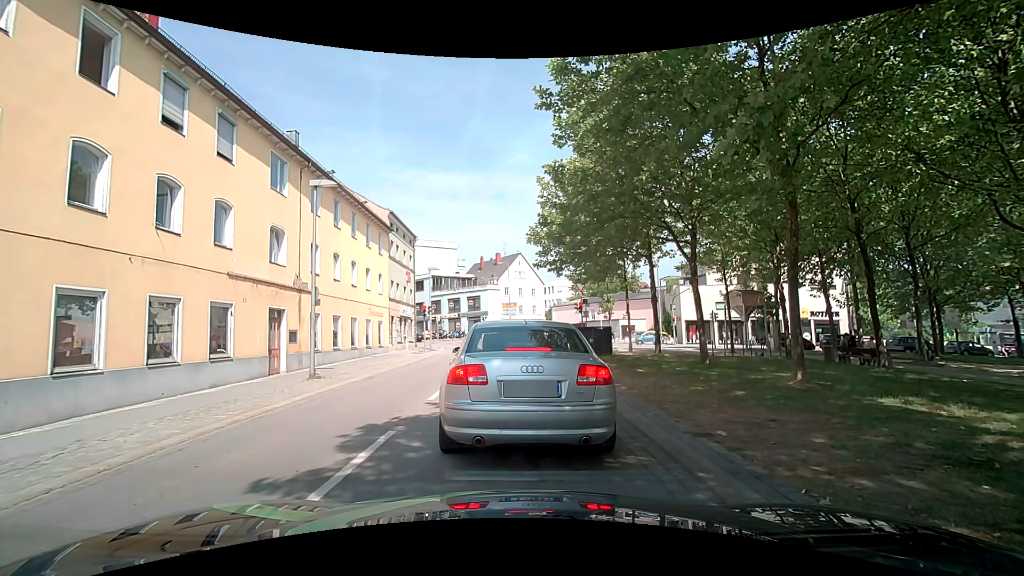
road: tertiary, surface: asphalt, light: Day
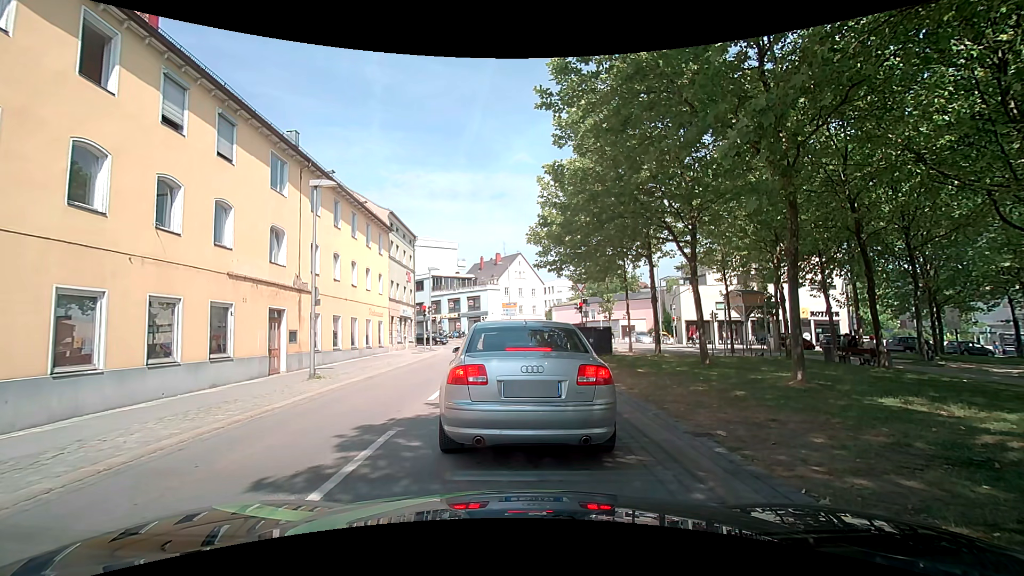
(0.0, 0.0) m; 0°
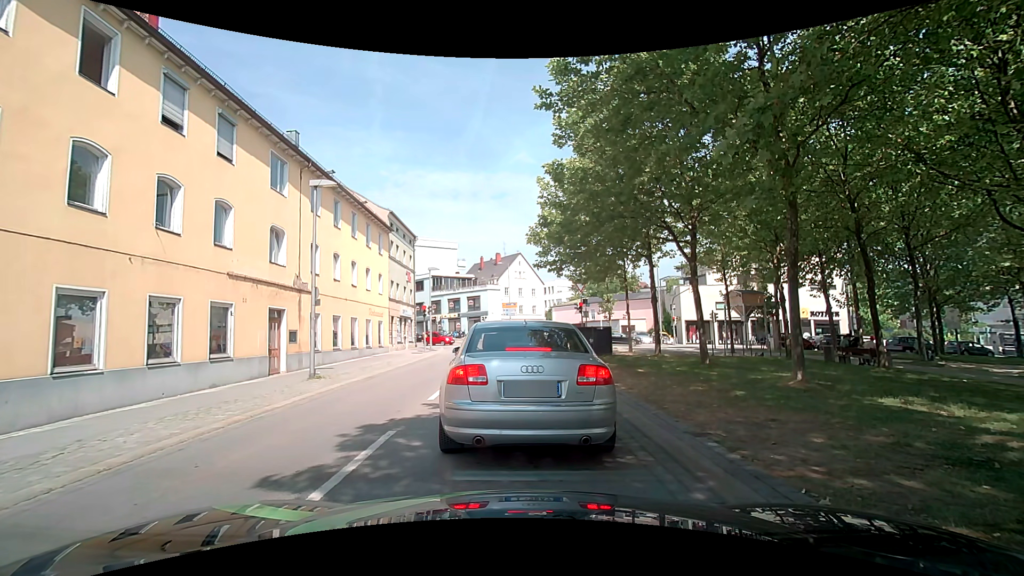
(0.0, 0.0) m; 0°
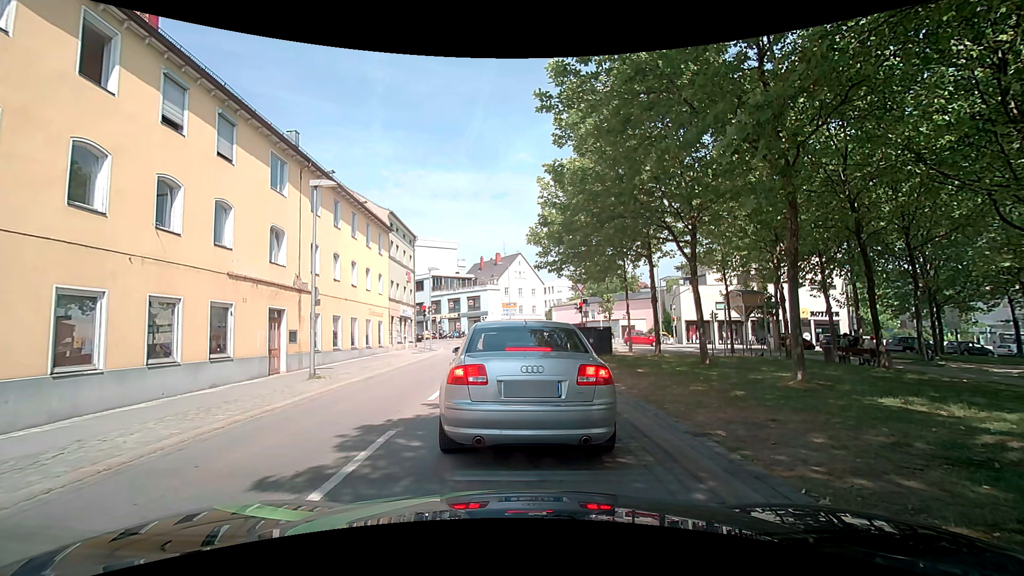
(0.0, 0.0) m; 0°
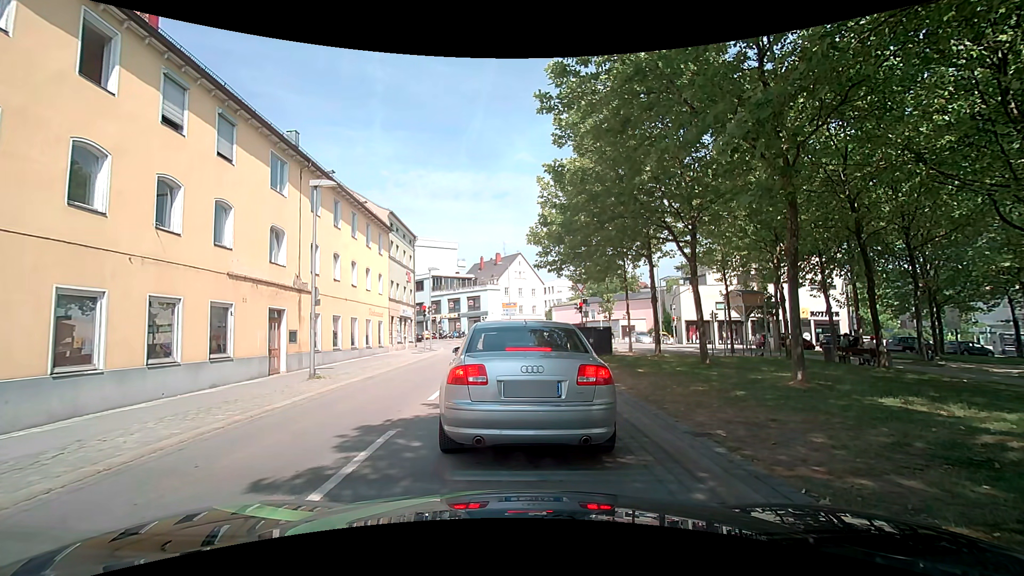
(0.0, 0.0) m; 0°
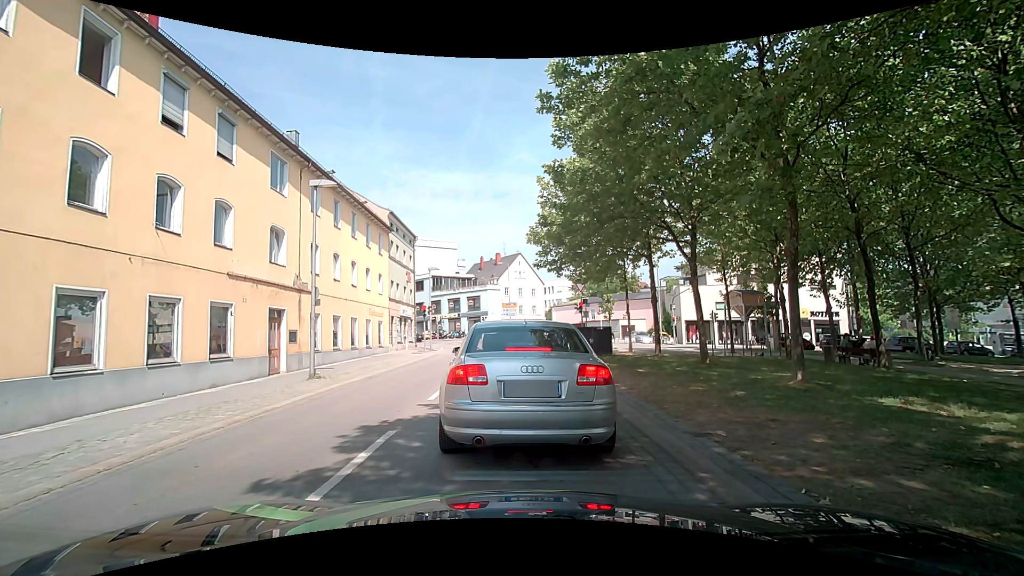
(0.0, 0.0) m; 0°
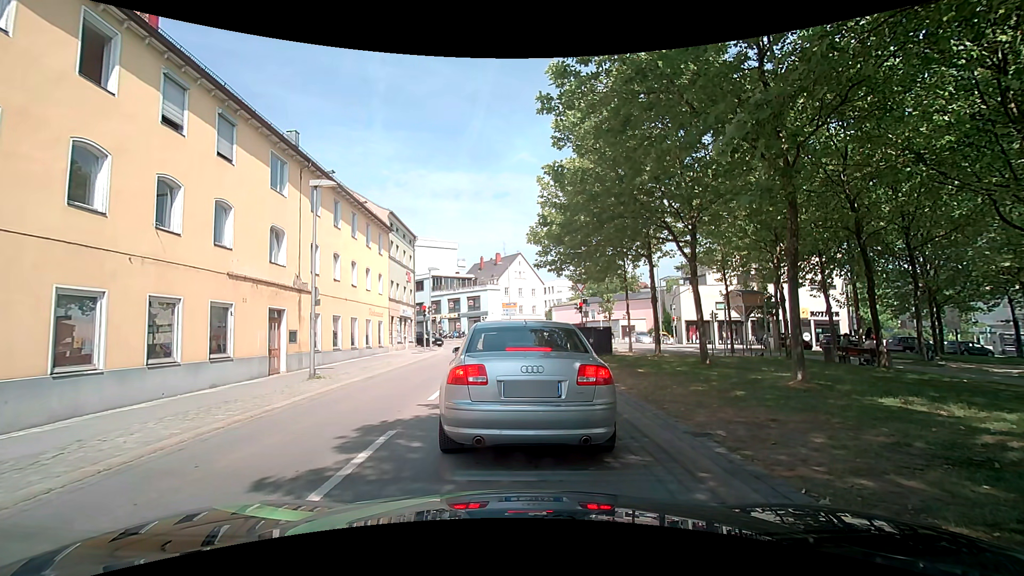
(0.0, 0.0) m; 0°
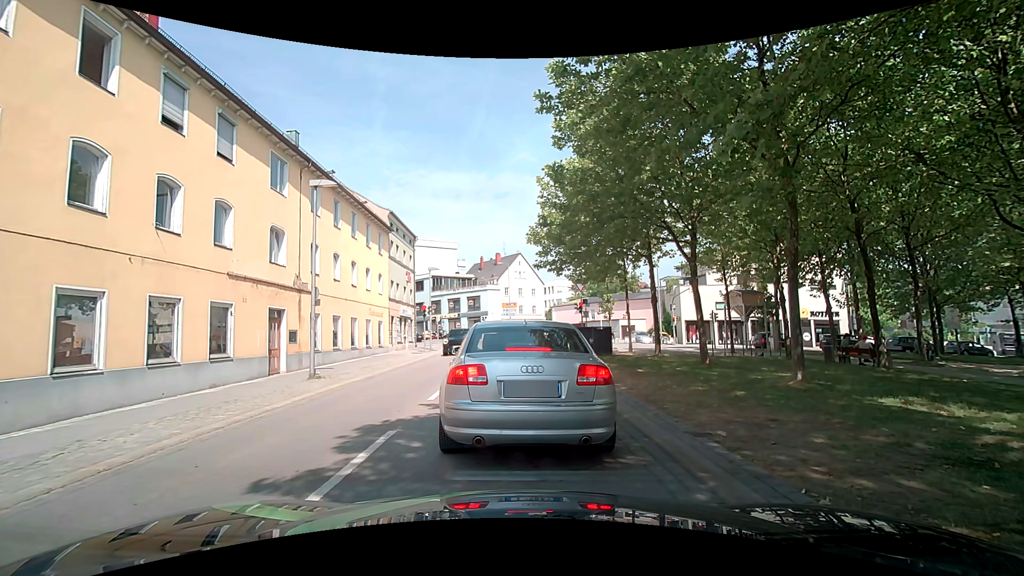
(0.0, 0.0) m; 0°
